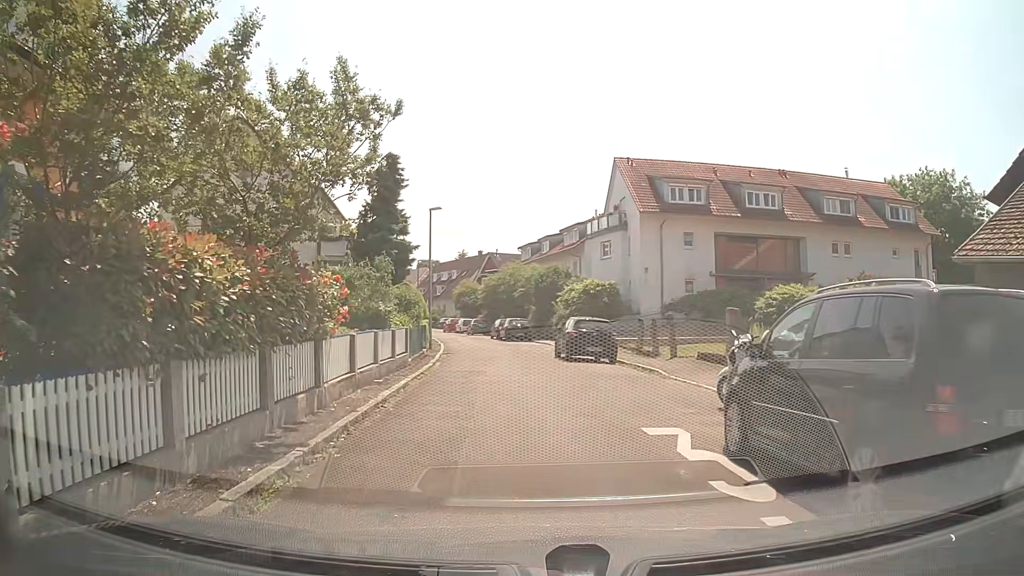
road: residential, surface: asphalt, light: Day
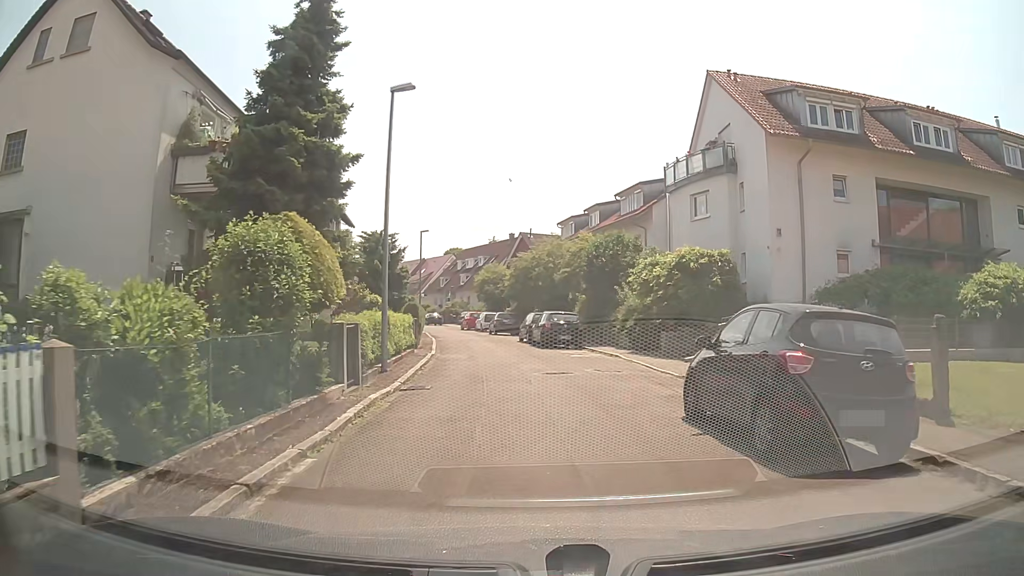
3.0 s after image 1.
(-0.4, +16.4) m; -3°
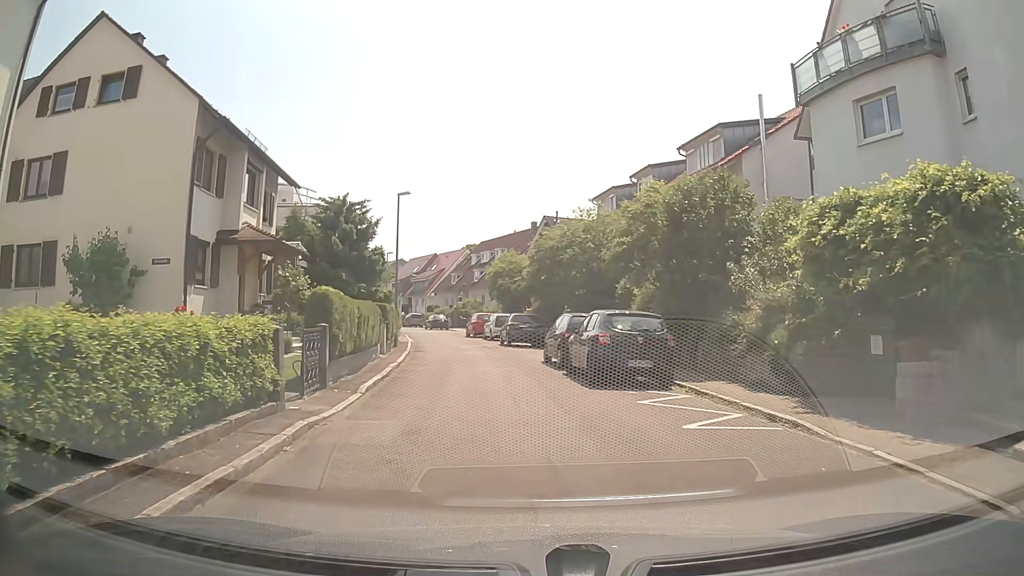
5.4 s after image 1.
(-0.1, +13.9) m; -2°
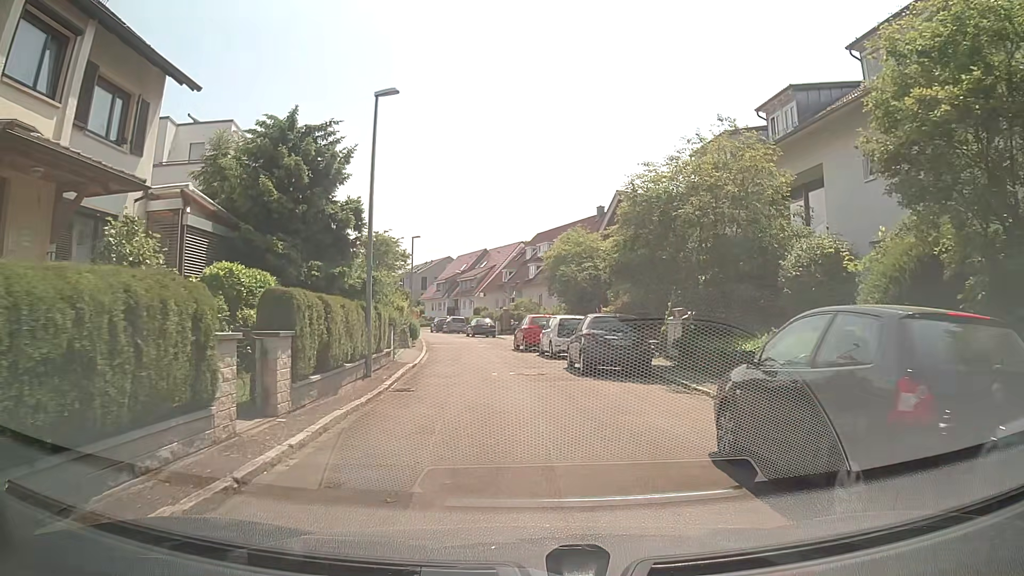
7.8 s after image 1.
(-0.5, +13.9) m; -4°
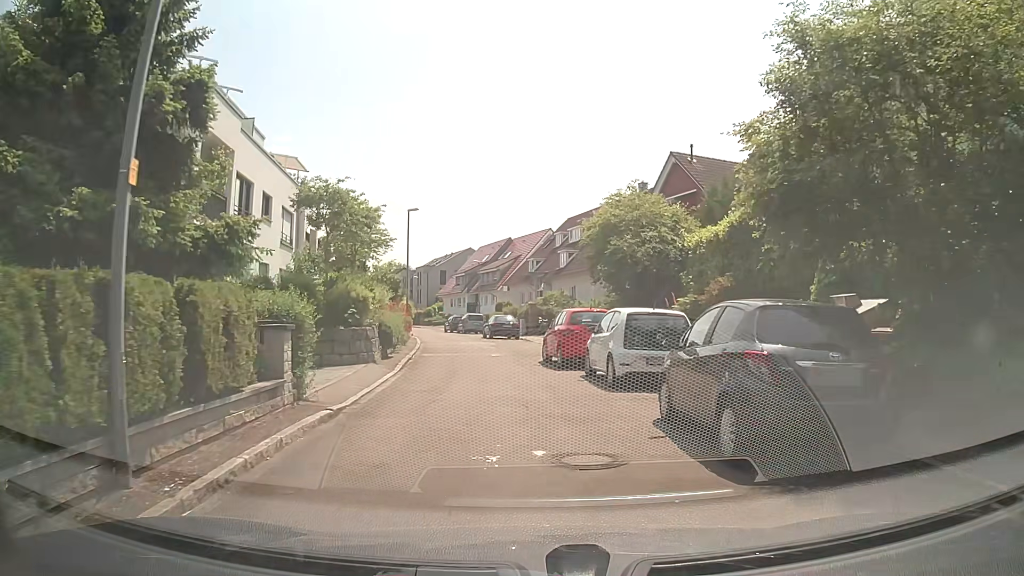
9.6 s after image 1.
(-0.2, +10.3) m; -3°
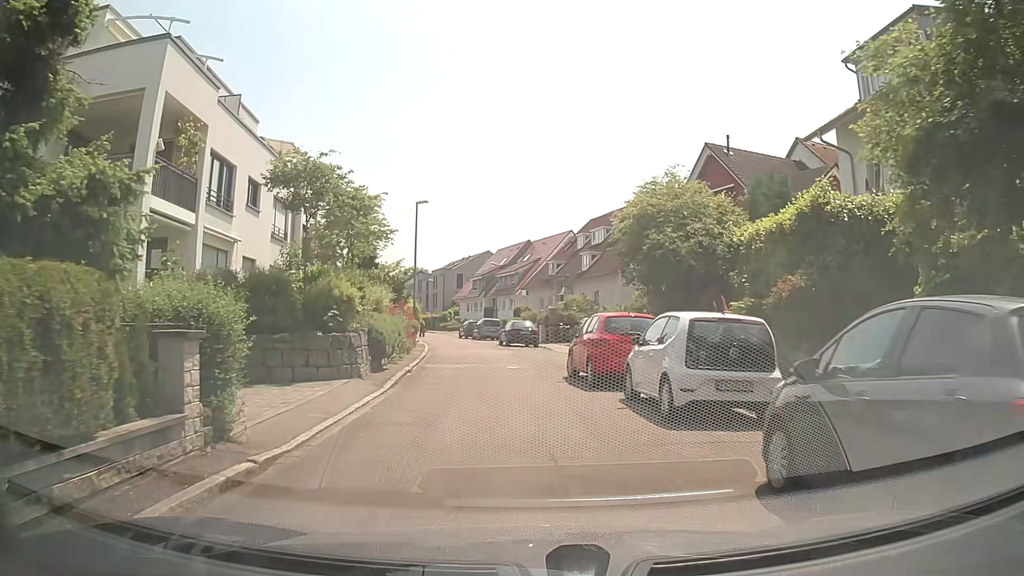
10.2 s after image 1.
(0.0, +3.4) m; -2°
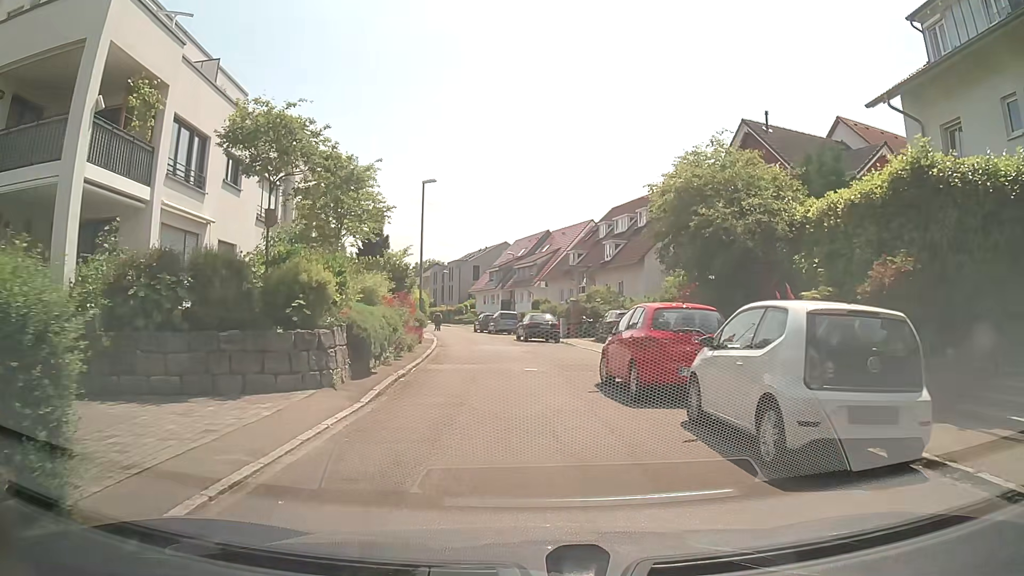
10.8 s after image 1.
(0.0, +3.3) m; +1°
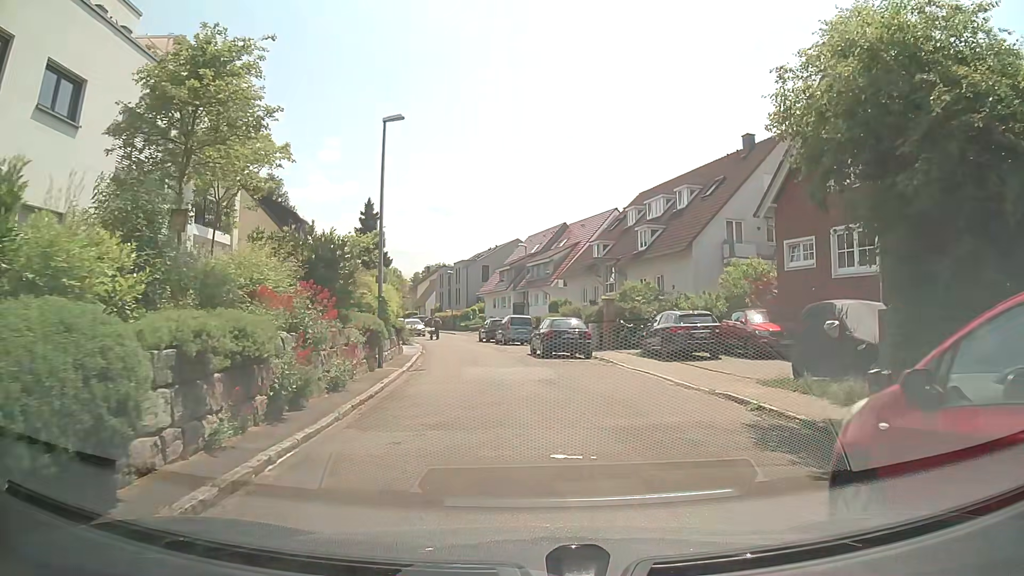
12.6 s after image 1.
(-0.4, +9.6) m; -3°
